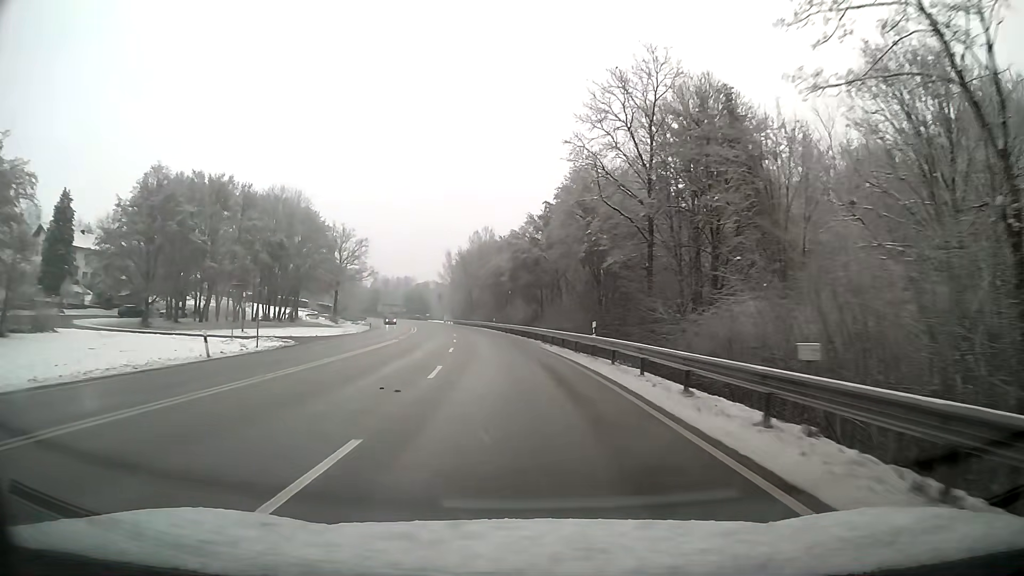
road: primary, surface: asphalt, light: Day
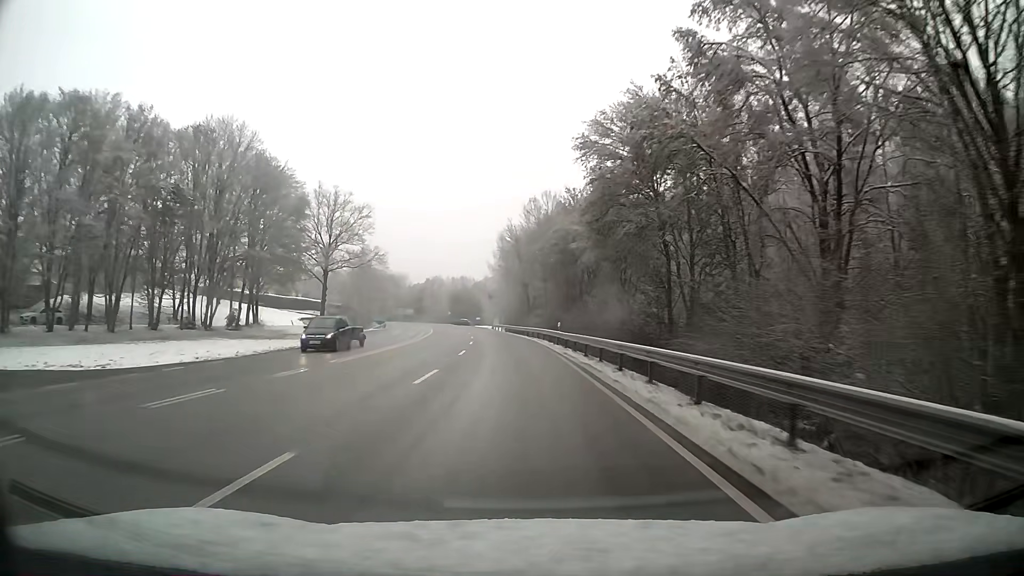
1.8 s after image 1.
(-1.9, +37.3) m; -6°
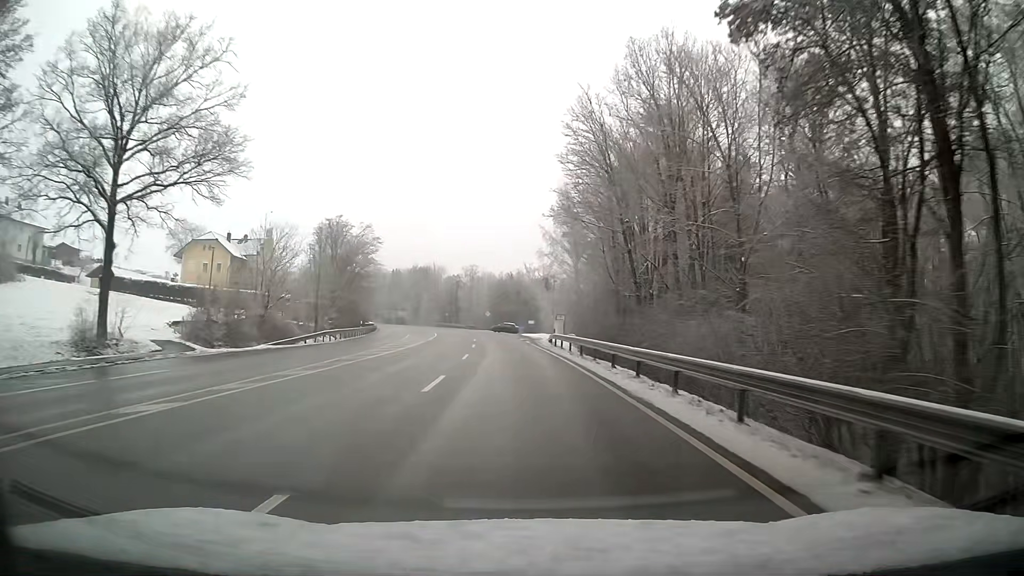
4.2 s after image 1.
(-2.3, +49.8) m; -5°
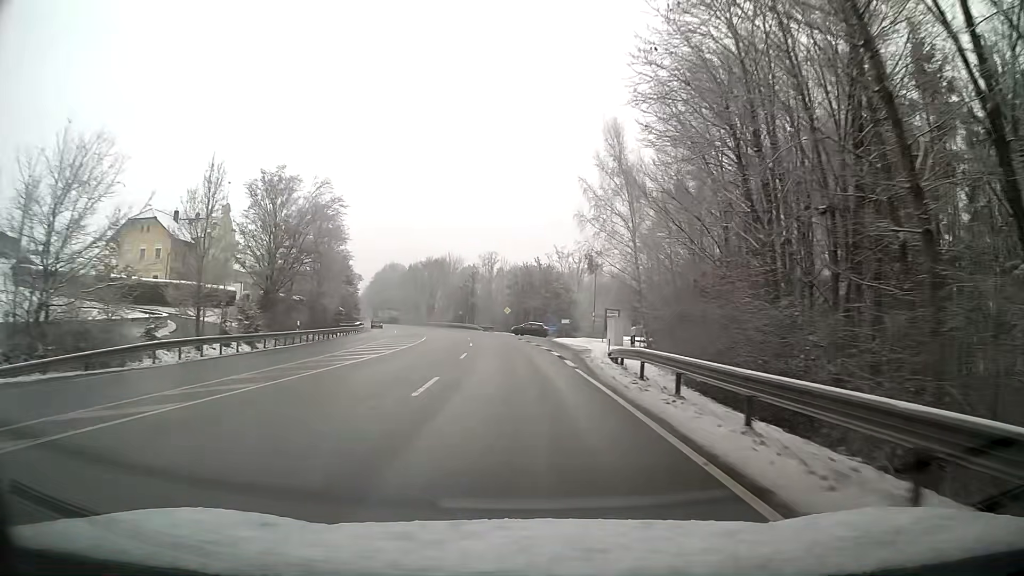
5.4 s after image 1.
(-0.6, +24.9) m; -3°
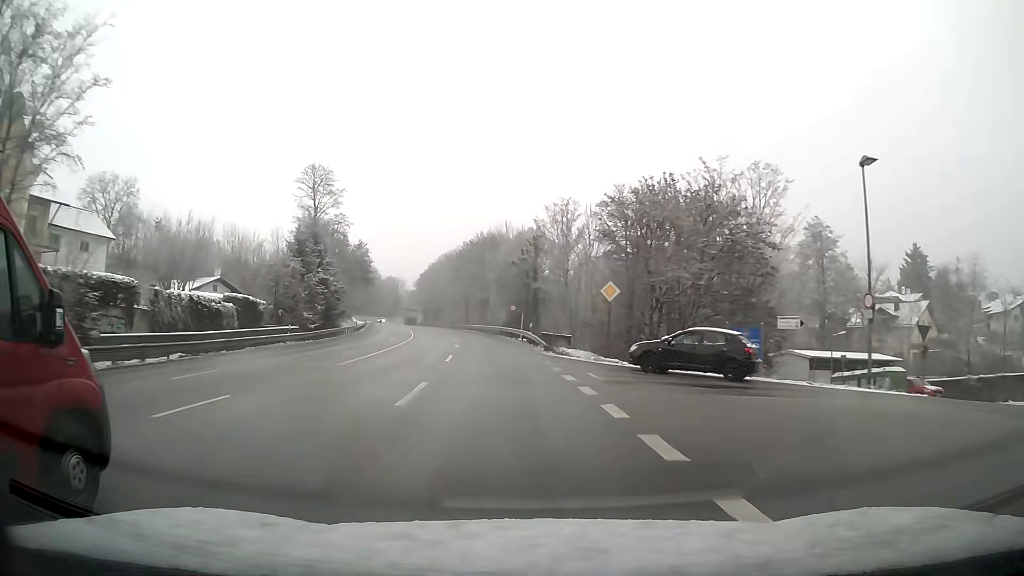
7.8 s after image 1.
(-2.8, +49.8) m; -7°
